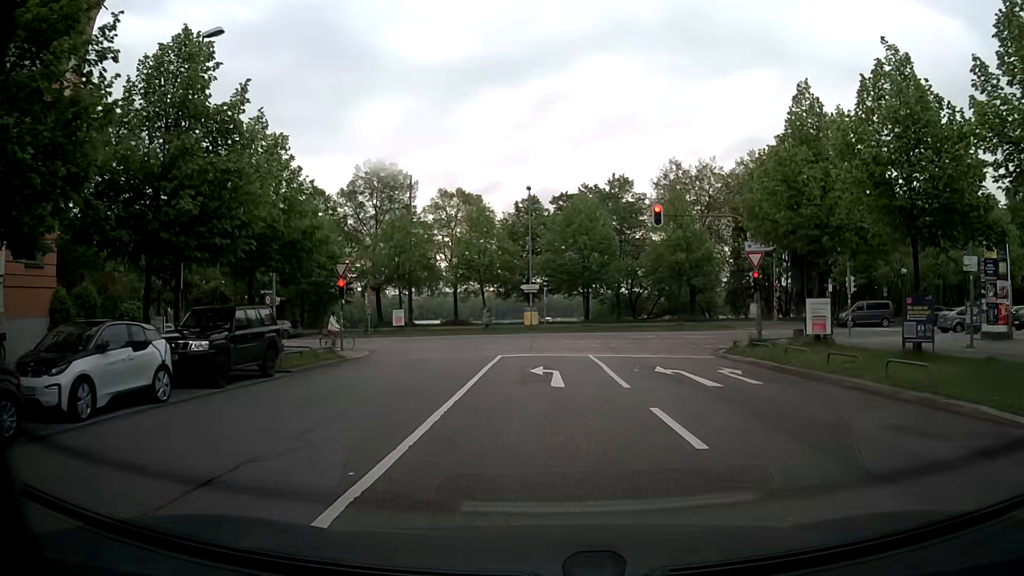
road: tertiary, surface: asphalt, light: Day
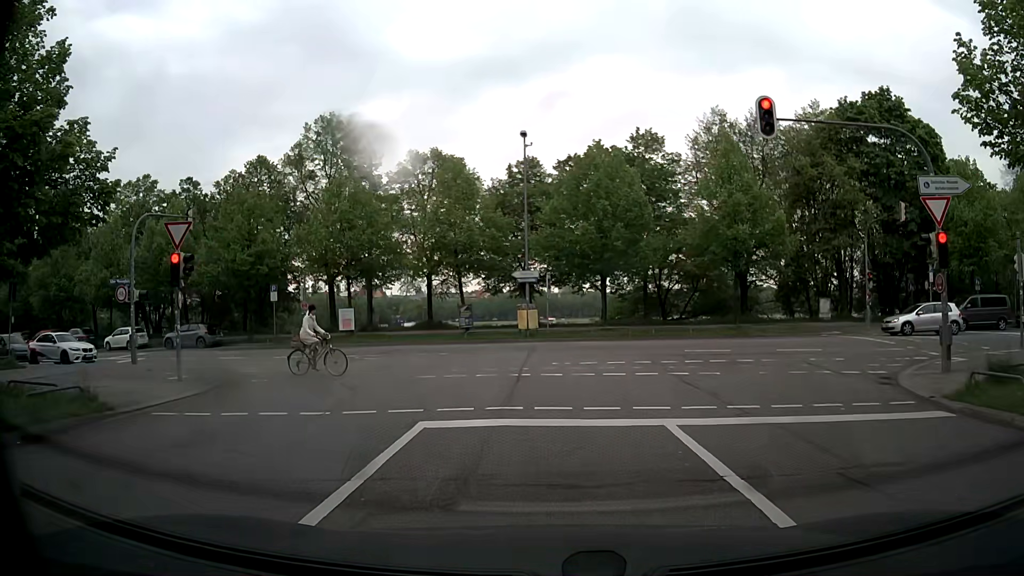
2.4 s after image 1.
(0.0, +14.4) m; 0°
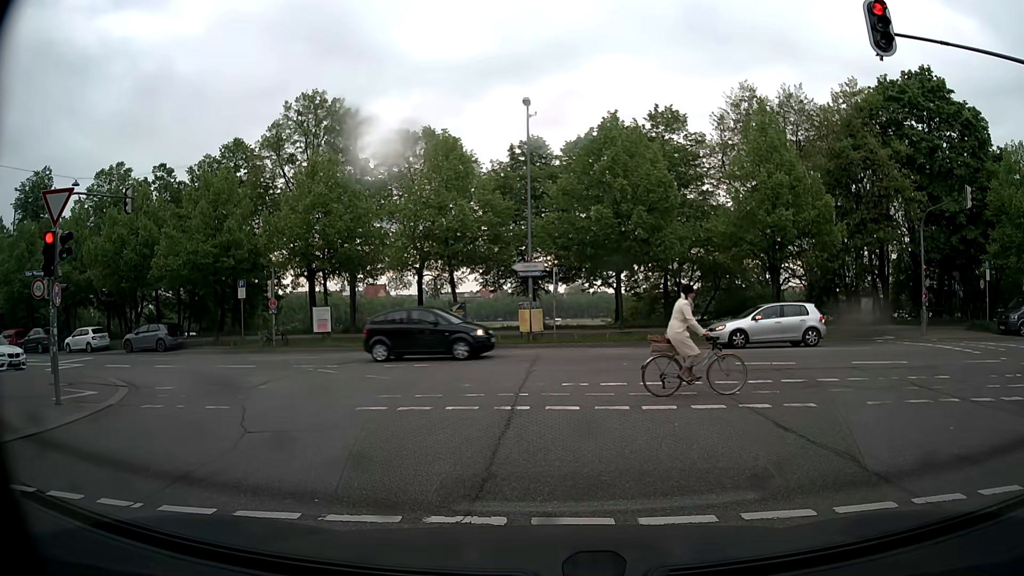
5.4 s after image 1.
(-0.1, +5.1) m; -2°
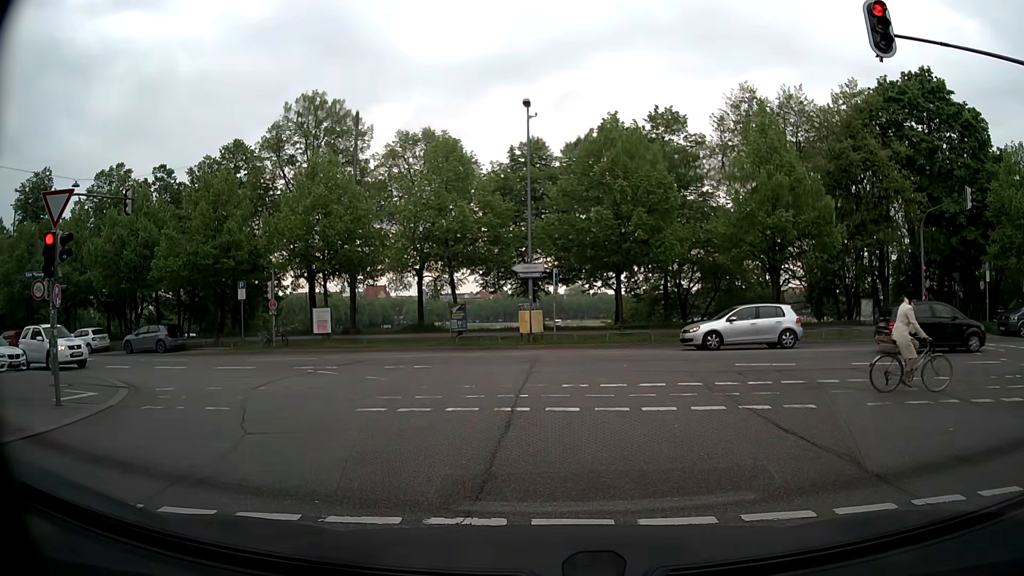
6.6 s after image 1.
(0.0, +0.1) m; 0°
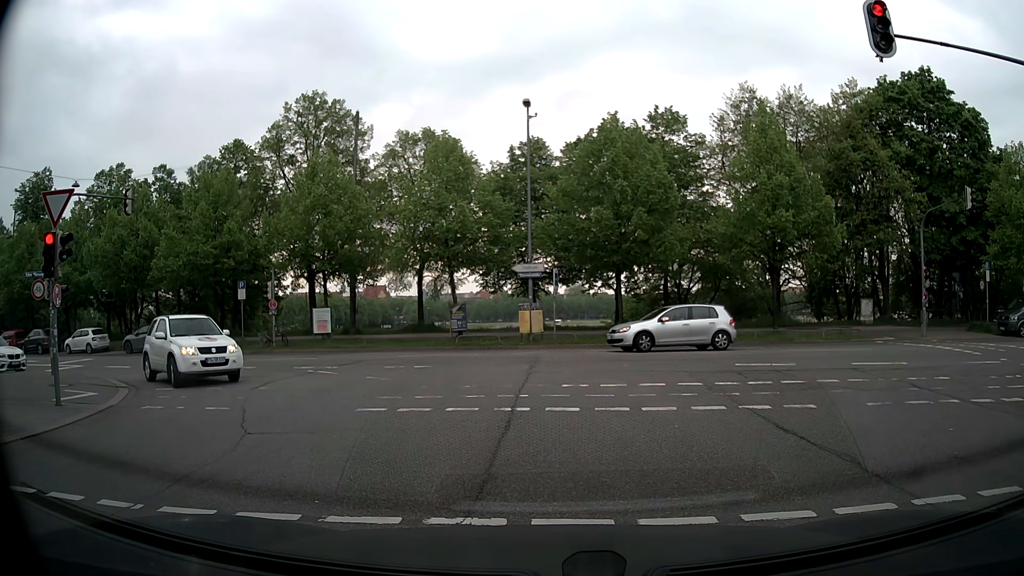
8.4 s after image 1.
(0.0, 0.0) m; 0°
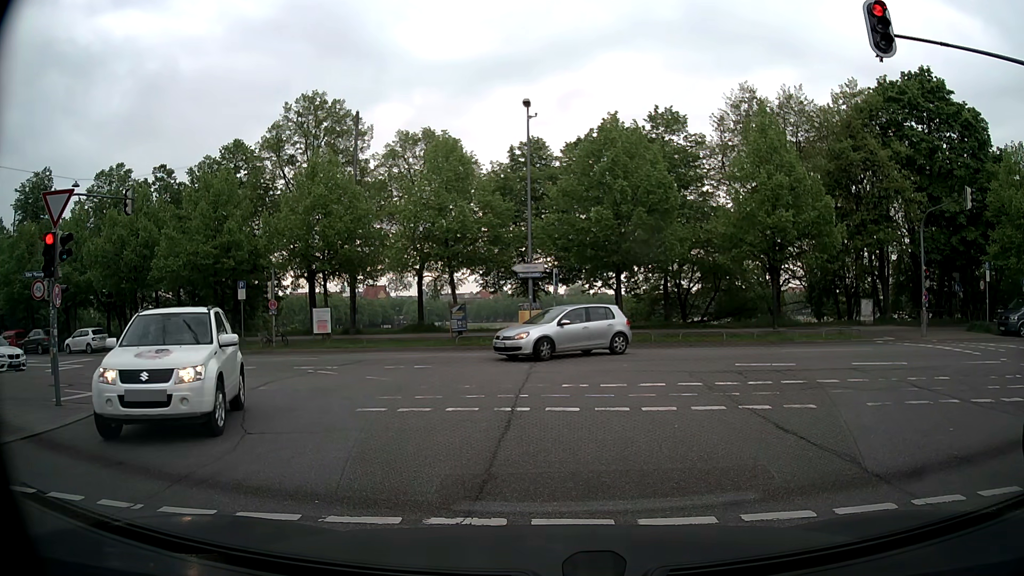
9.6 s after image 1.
(0.0, 0.0) m; 0°
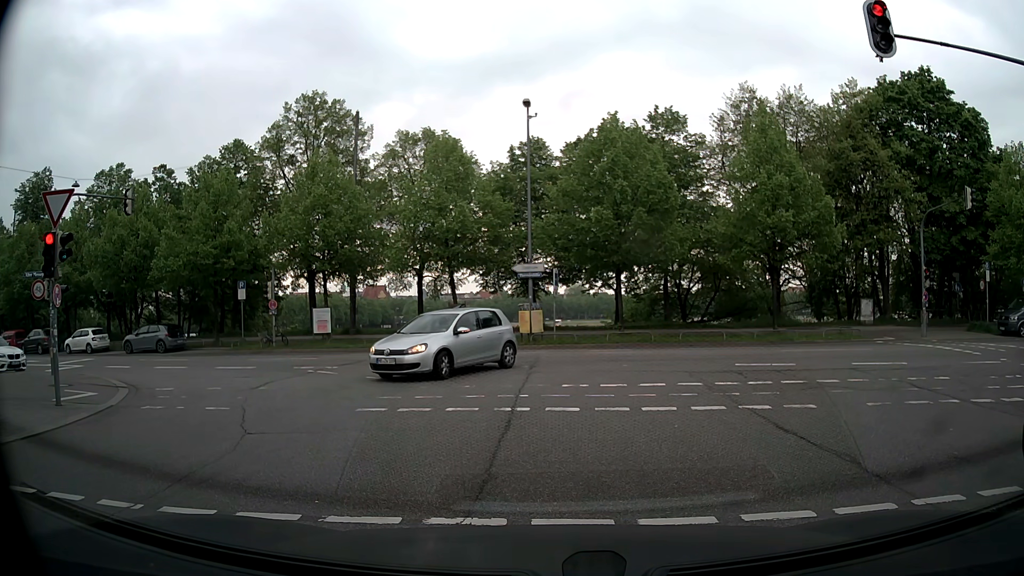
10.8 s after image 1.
(0.0, 0.0) m; 0°
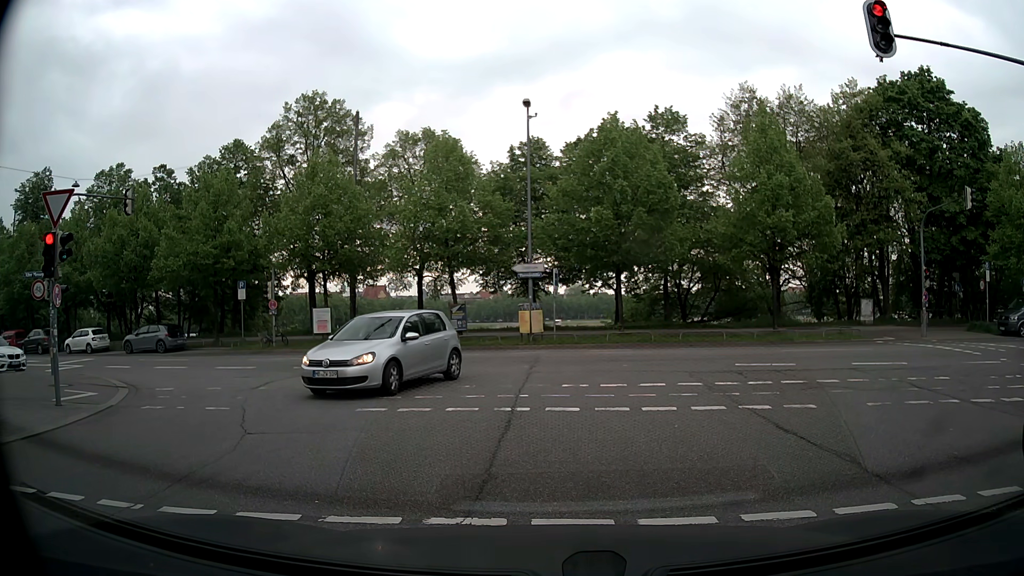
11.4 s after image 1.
(0.0, 0.0) m; 0°
(0, +10) (-2, +20) (-9, +27) (-19, +30) (-28, +33) (-38, +35) (-48, +37) (-57, +40) (-67, +43) (-76, +46) m
